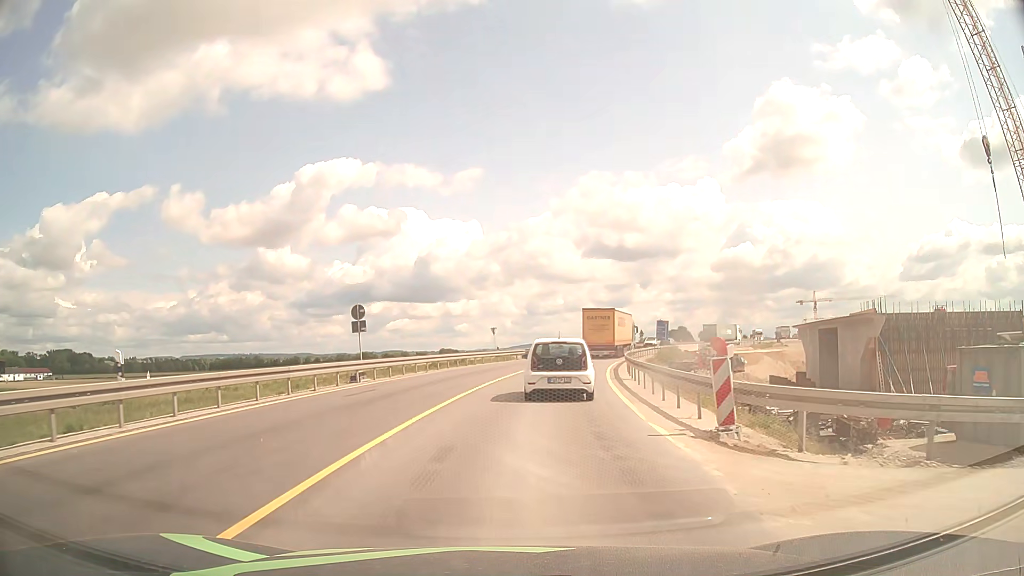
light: Day
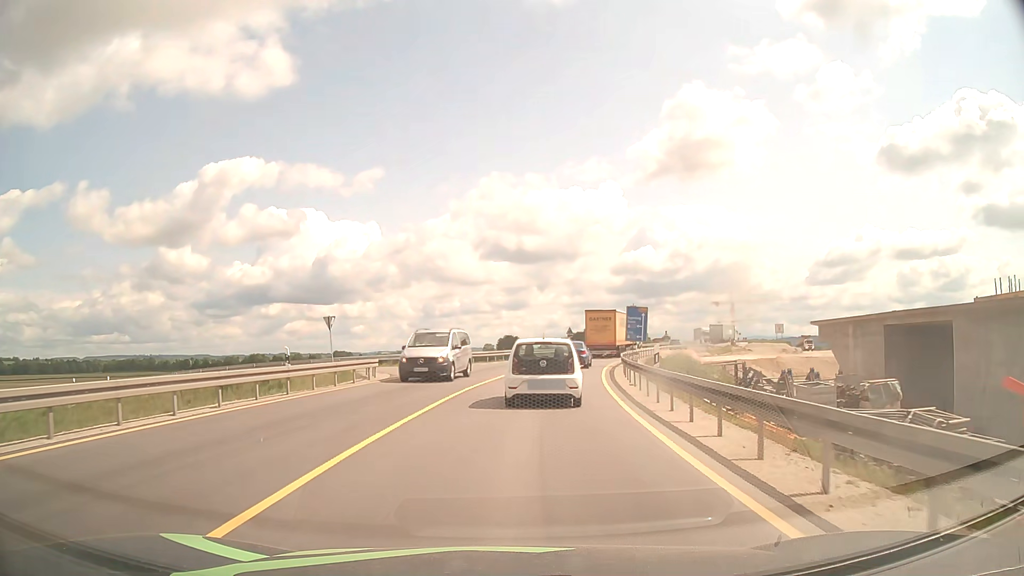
(+2.4, +31.0) m; +9°
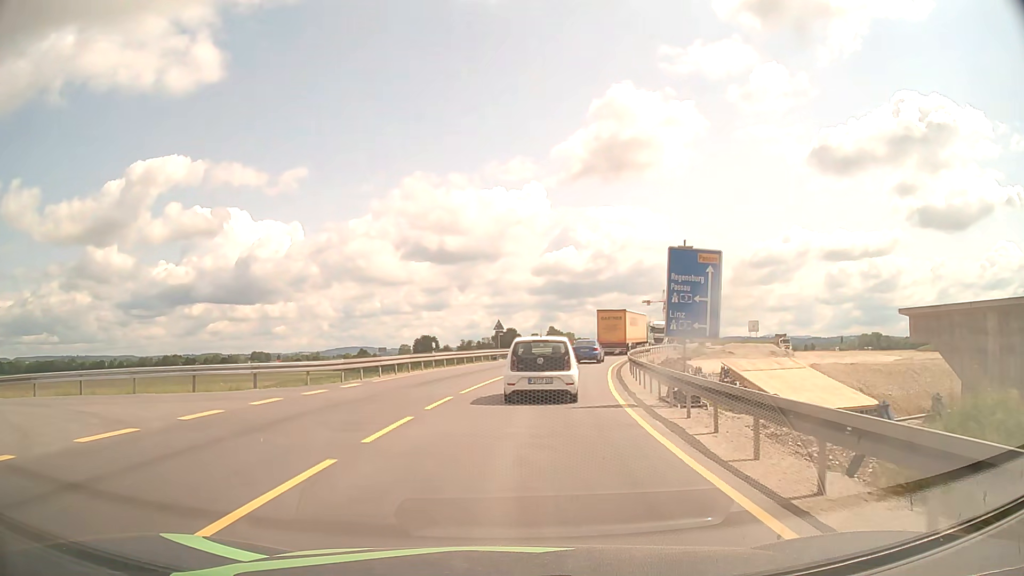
(+1.4, +24.4) m; +7°
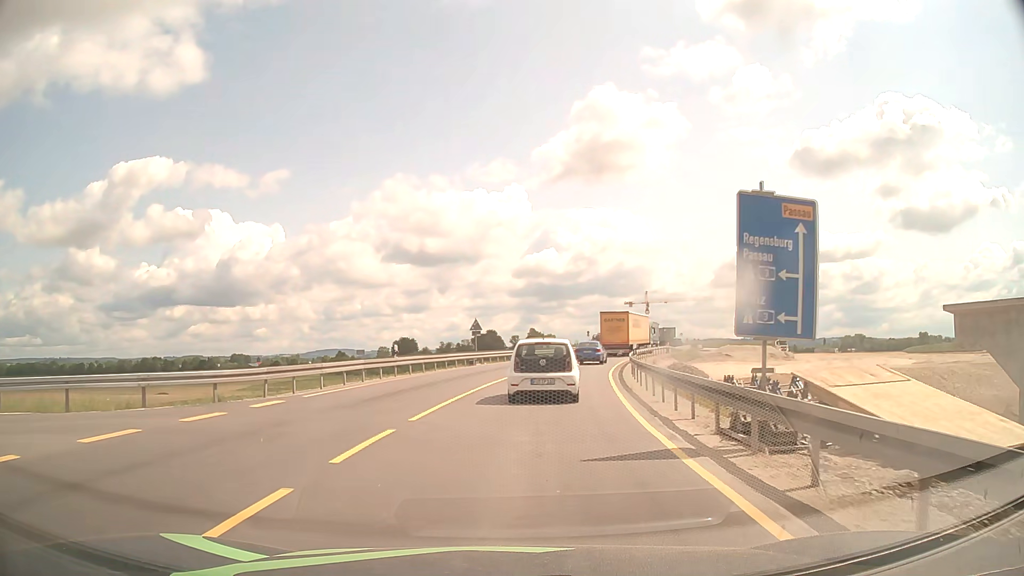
(+0.1, +6.0) m; +2°
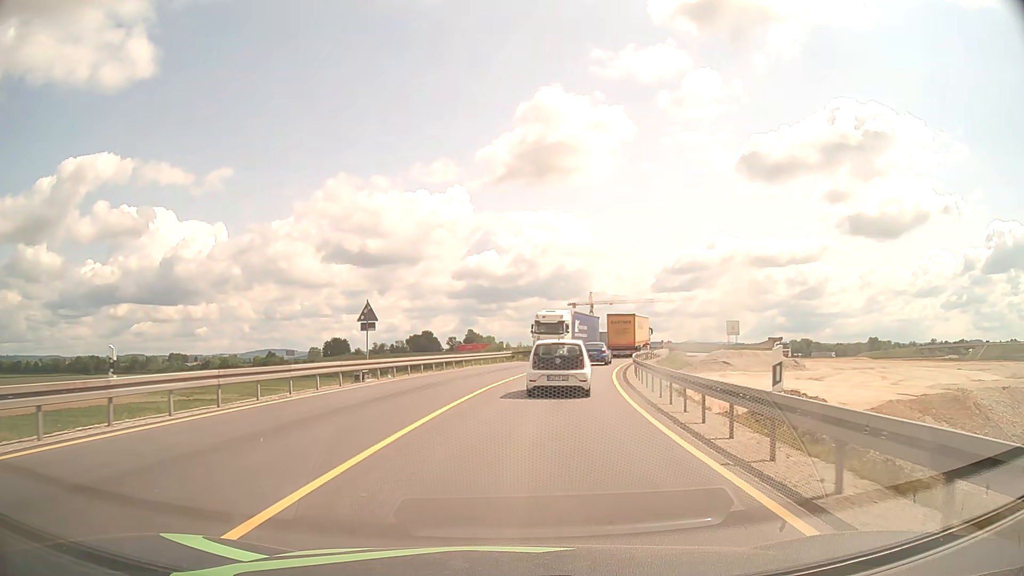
(+0.8, +18.5) m; +5°
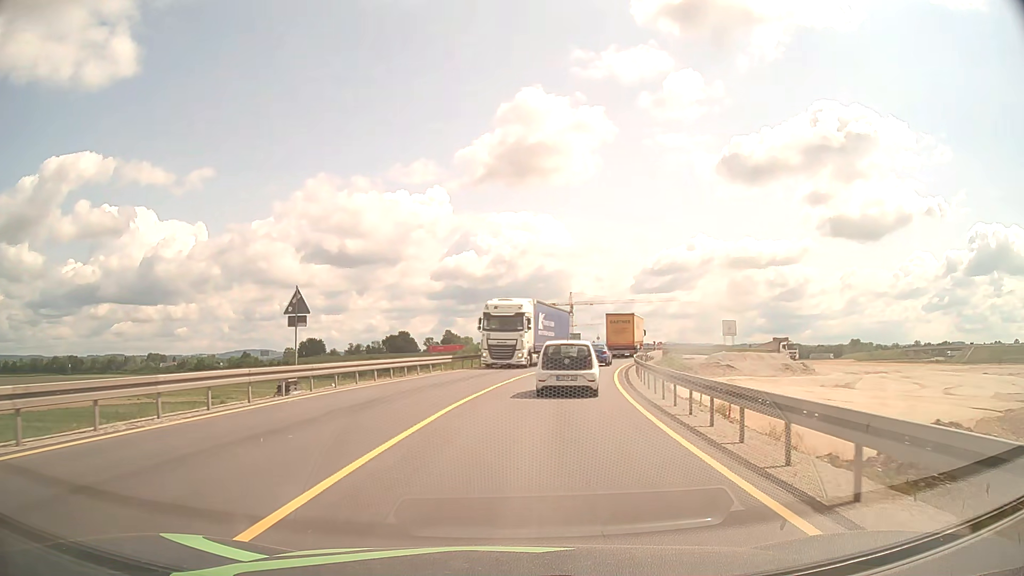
(+0.1, +6.5) m; +2°
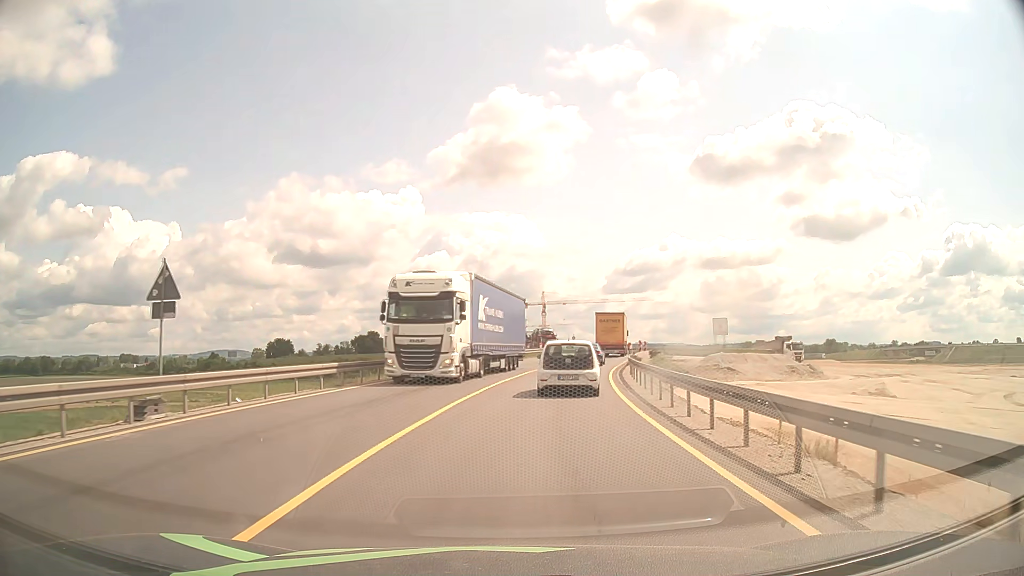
(+0.1, +6.6) m; +2°
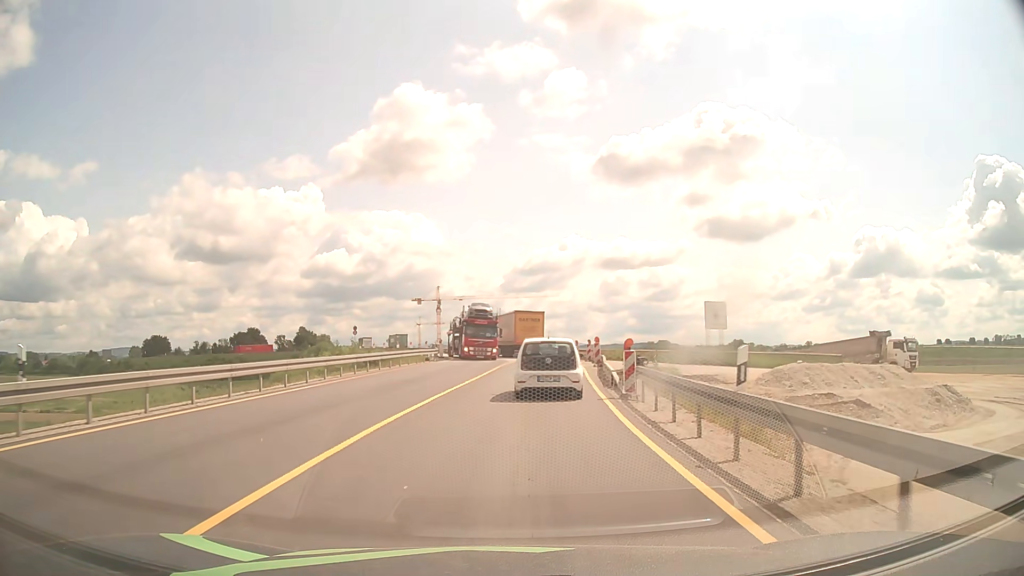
(+2.3, +27.7) m; +9°
(0, +10) (+1, +20) (+1, +30) (+2, +40) (+2, +50) (+2, +60) (0, +70) (-3, +79) (-6, +89) (-9, +98) m
